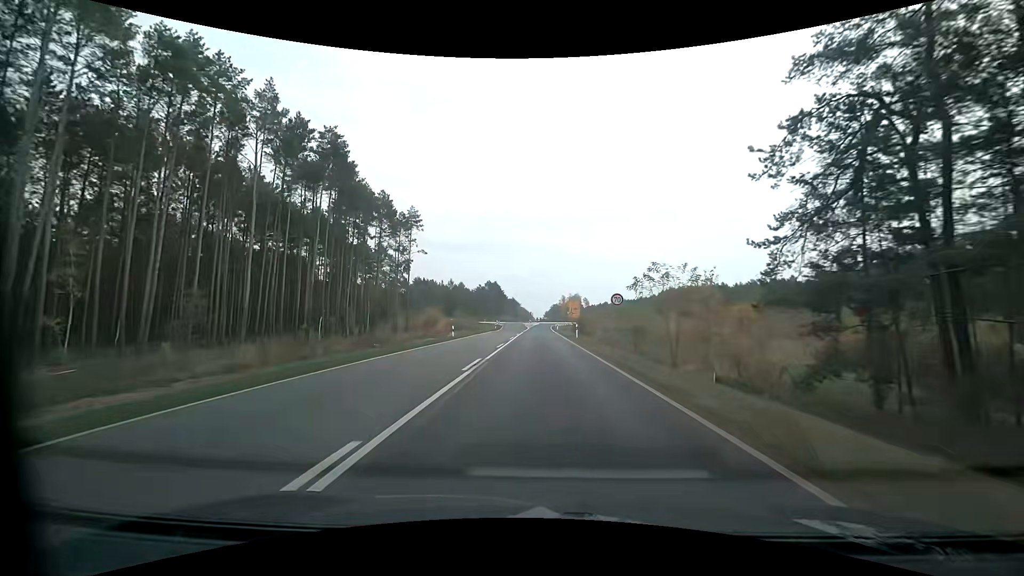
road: primary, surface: asphalt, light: Day
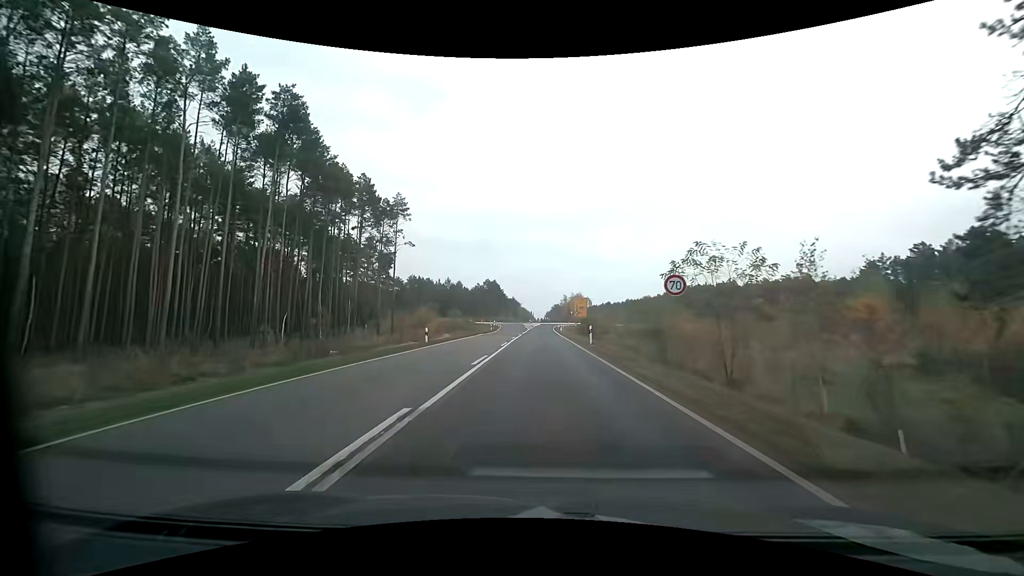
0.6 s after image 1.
(0.0, +9.8) m; 0°
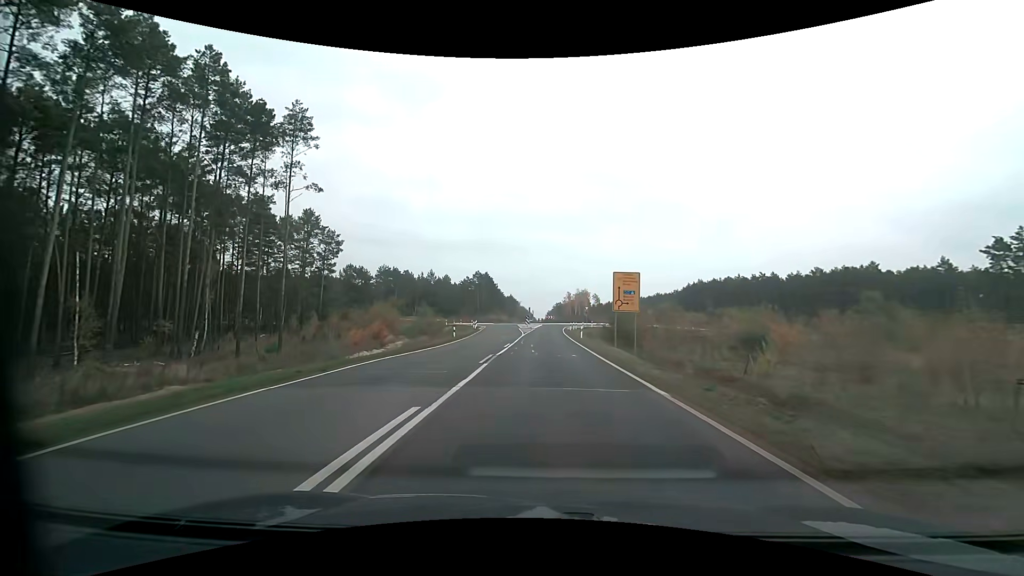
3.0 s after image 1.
(0.0, +35.2) m; 0°
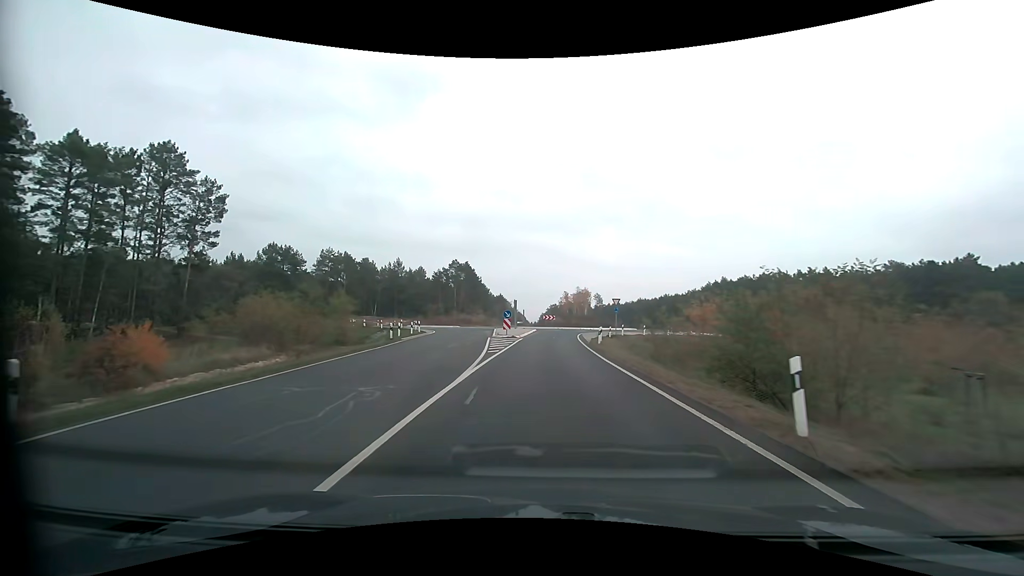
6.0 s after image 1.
(+0.1, +36.3) m; 0°
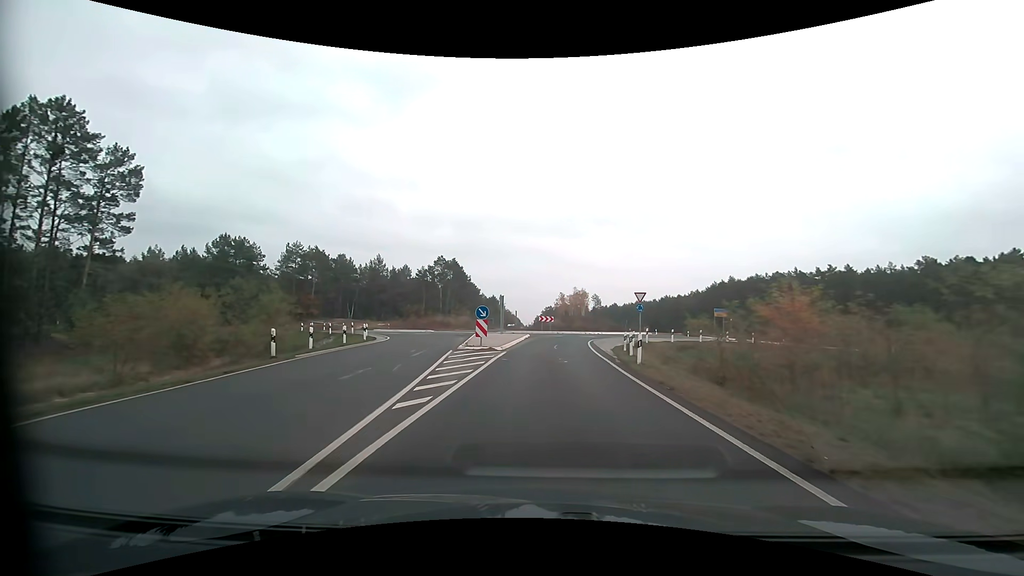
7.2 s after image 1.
(+0.1, +13.2) m; +1°
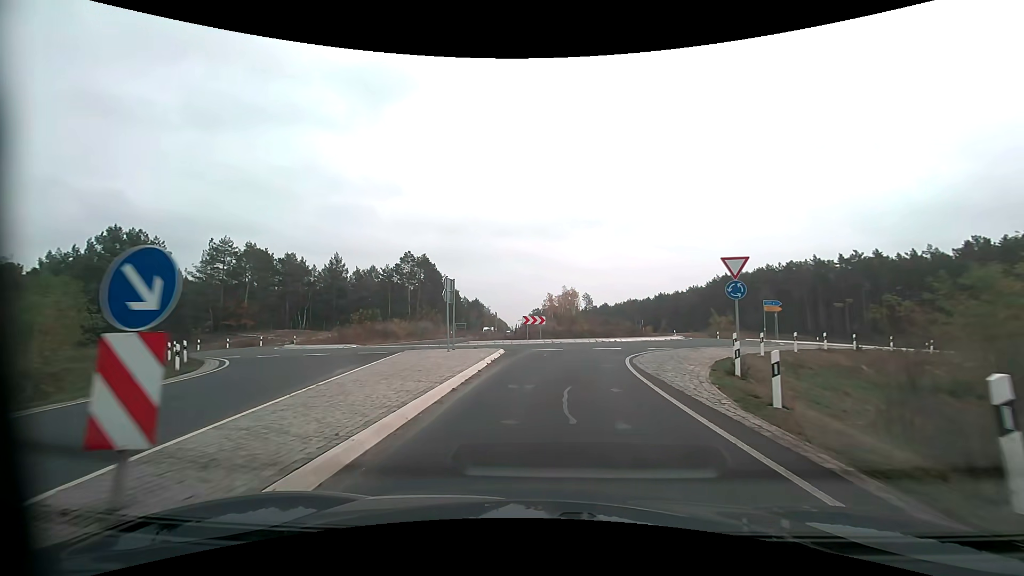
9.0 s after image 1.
(+0.3, +18.3) m; +2°
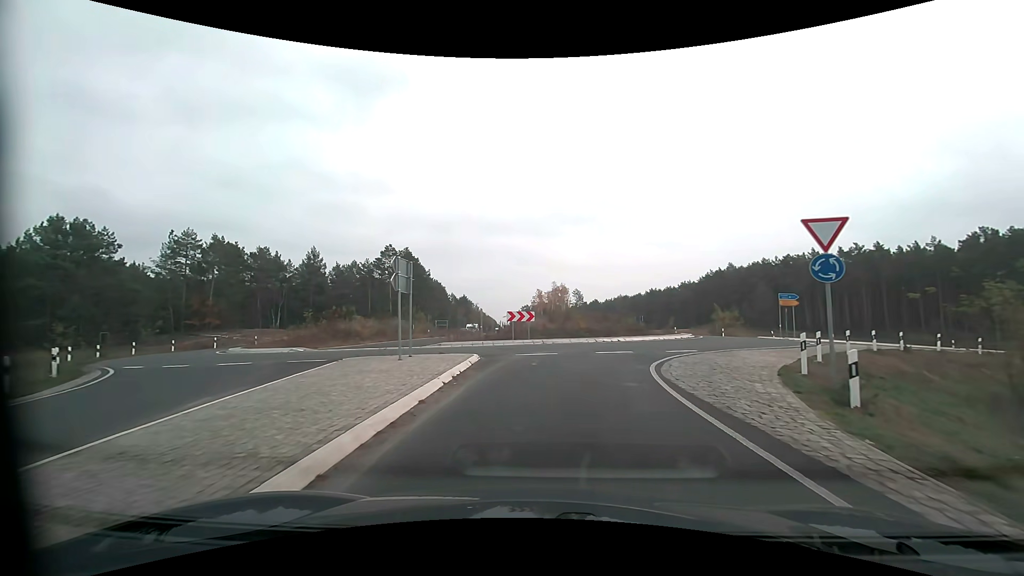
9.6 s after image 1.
(+0.1, +5.6) m; +1°
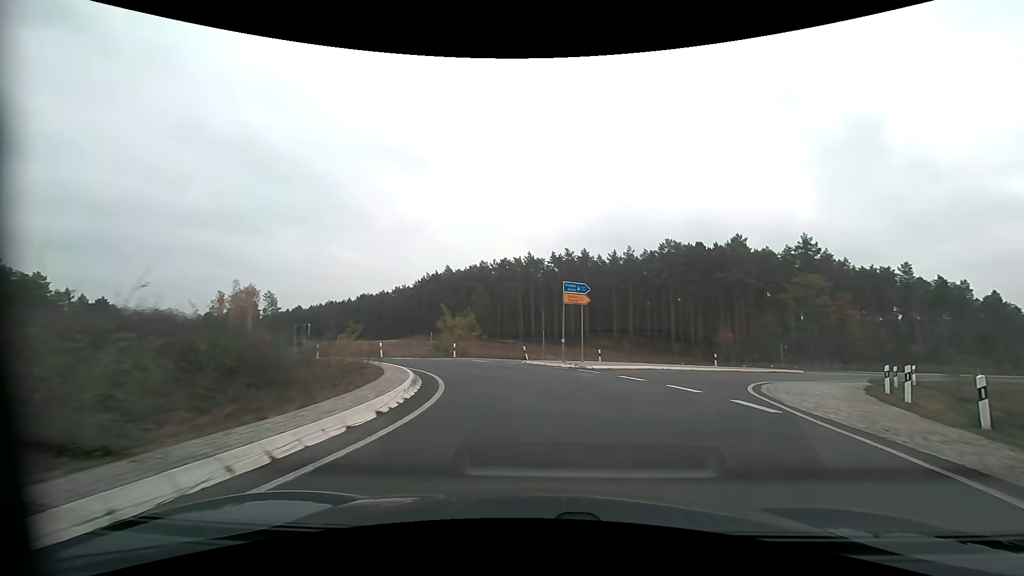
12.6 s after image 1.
(+6.2, +24.7) m; +32°
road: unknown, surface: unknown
(+1, +10) (+5, +19) (+11, +27) (+19, +34) (+26, +40) (+34, +46) (+42, +52) (+50, +58) (+58, +64) (+67, +70) m
